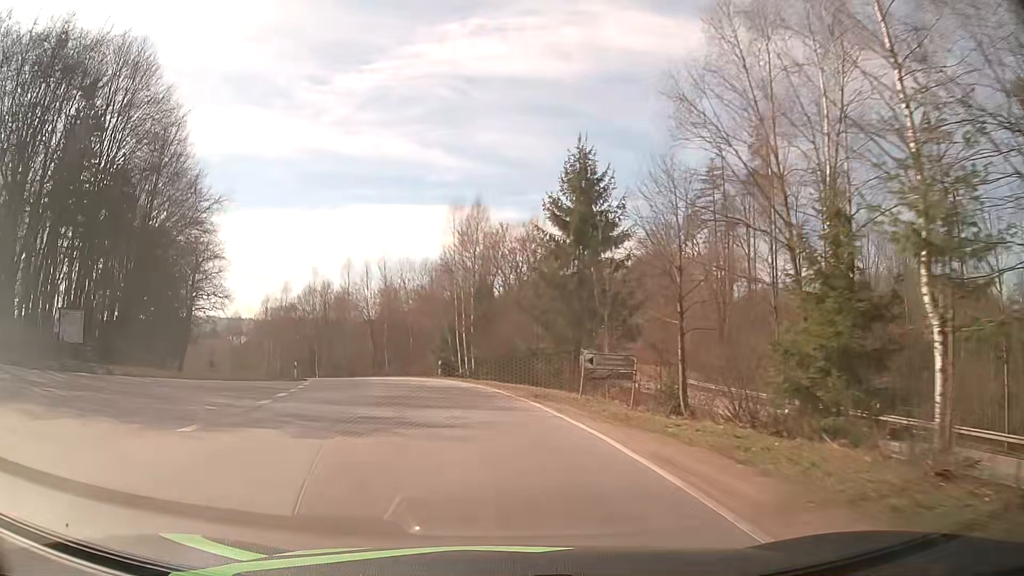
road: tertiary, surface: asphalt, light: Day
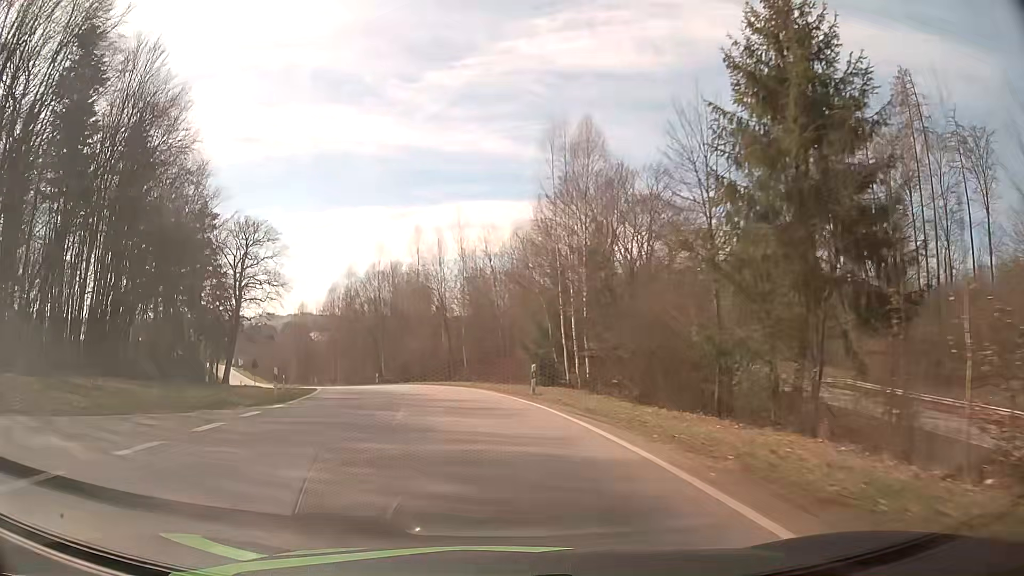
(-1.2, +18.1) m; -8°
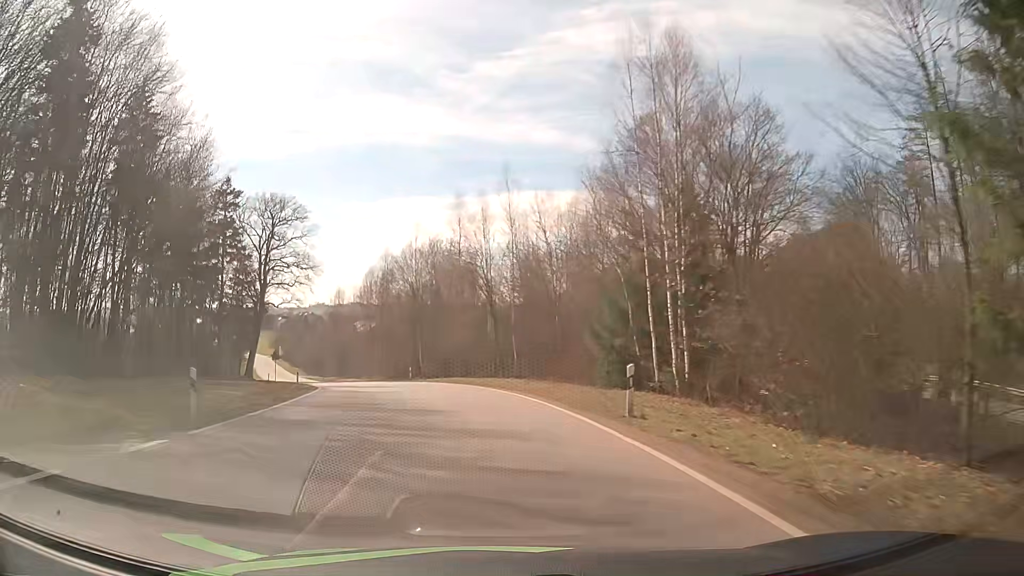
(-0.4, +9.7) m; -4°
(-1, +10) (-2, +20) (-4, +30) (-7, +39) (-10, +49) (-14, +58) (-18, +67) (-22, +76) (-26, +85) (-30, +94) m
